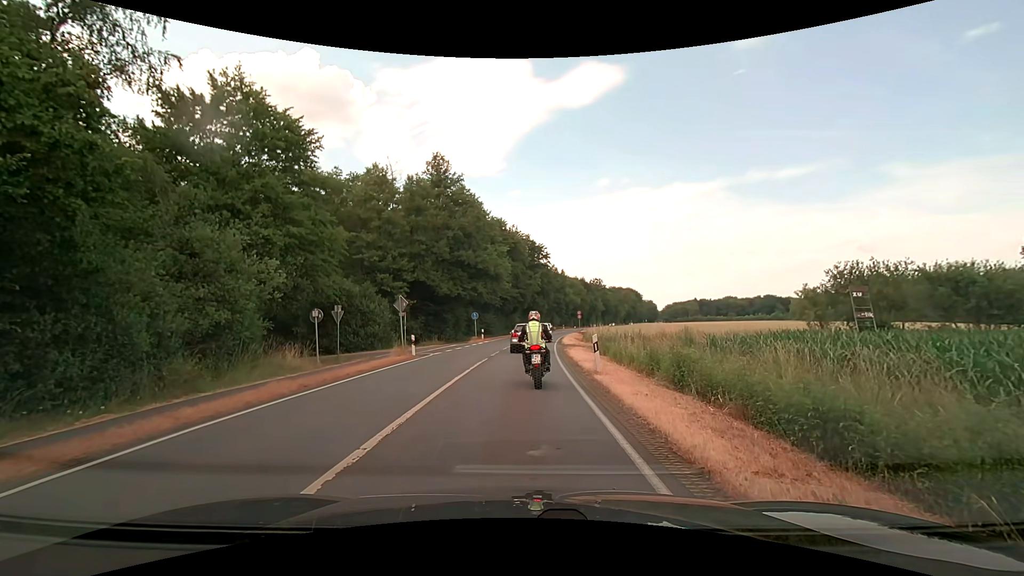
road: primary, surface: asphalt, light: Day
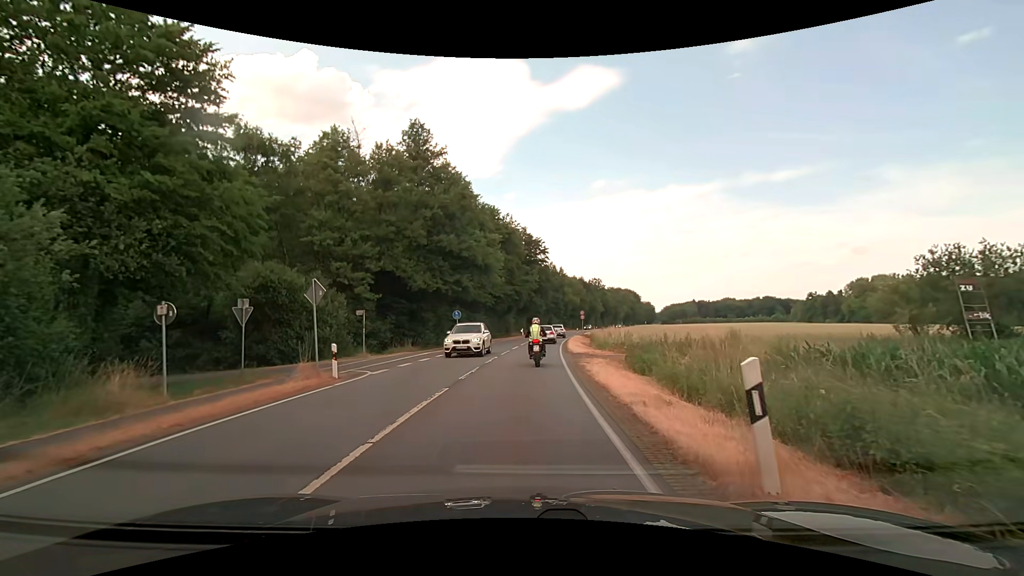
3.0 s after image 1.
(+0.1, +9.9) m; +1°
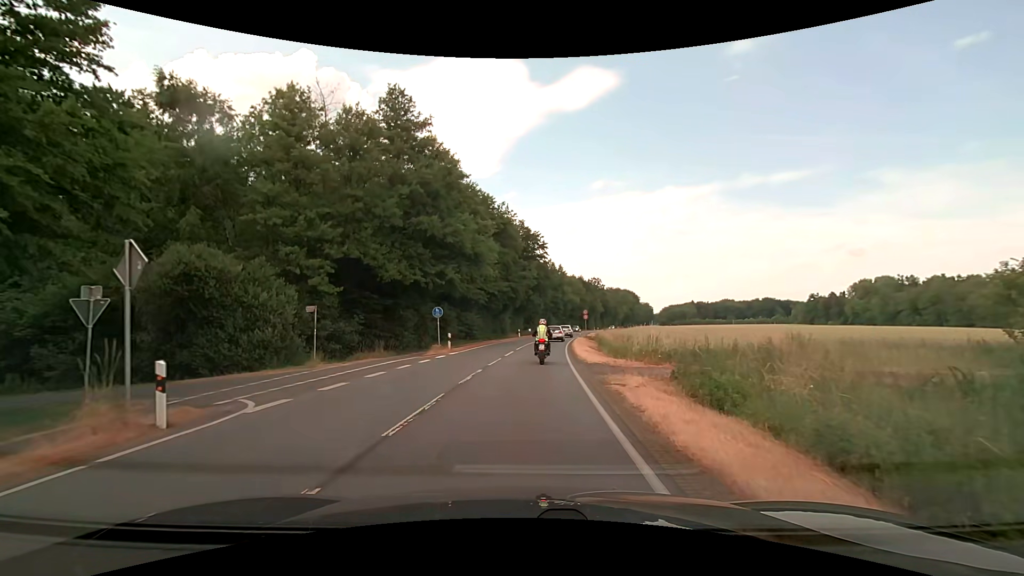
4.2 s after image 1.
(0.0, +7.1) m; 0°
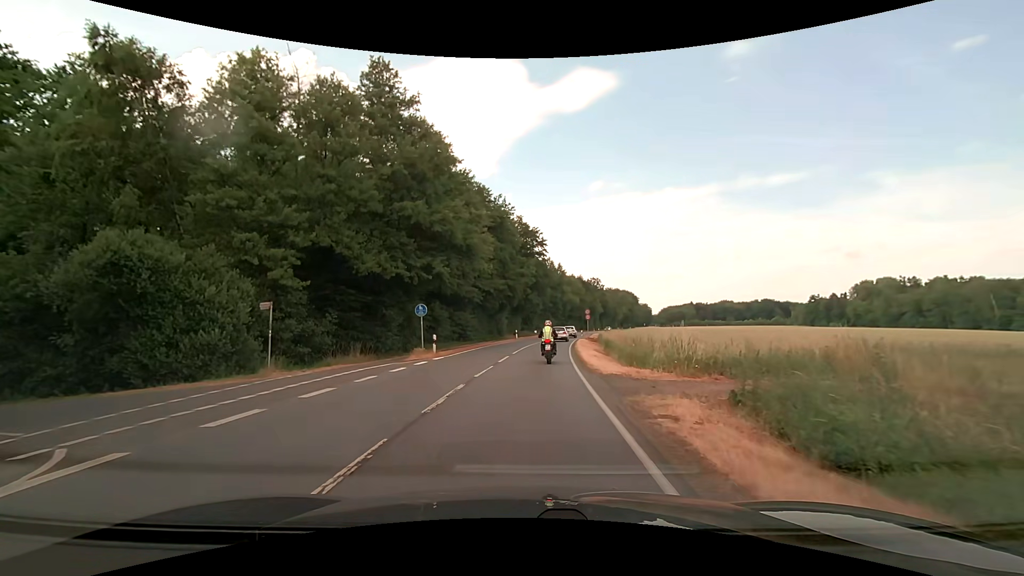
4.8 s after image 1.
(0.0, +4.2) m; 0°
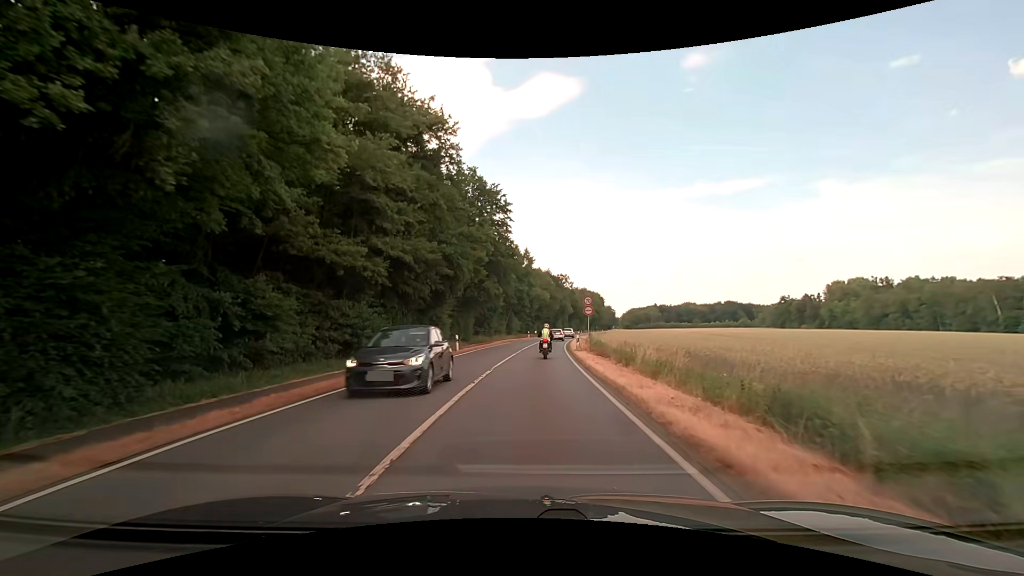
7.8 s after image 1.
(+0.8, +27.3) m; +5°
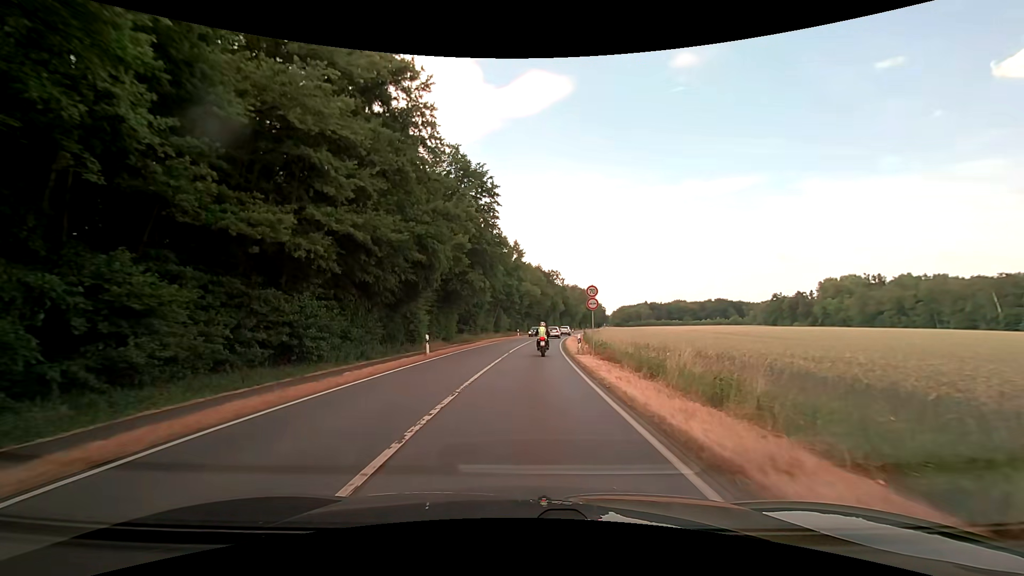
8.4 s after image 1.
(+0.1, +6.5) m; +1°
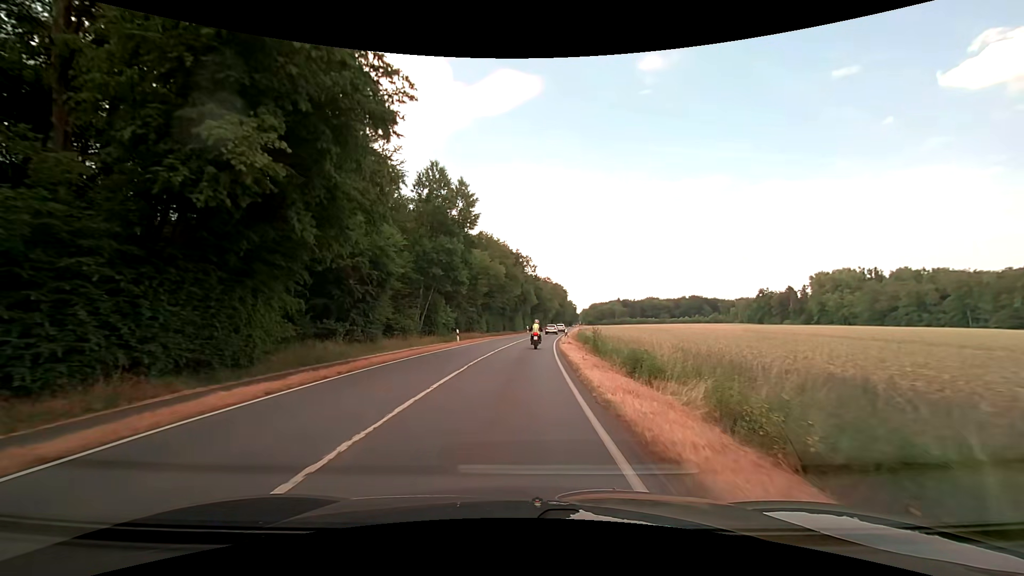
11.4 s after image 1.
(+1.5, +36.0) m; +4°
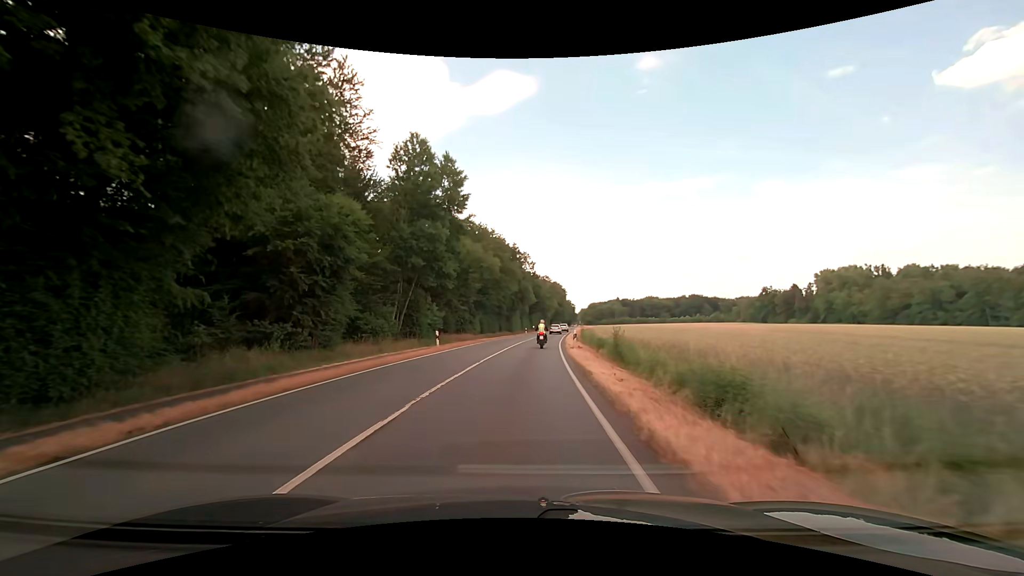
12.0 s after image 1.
(+0.1, +7.7) m; +1°
(0, +10) (0, +20) (+1, +30) (+1, +40) (+2, +50) (+3, +60) (+4, +70) (+5, +80) (+6, +90) (+7, +100) m
